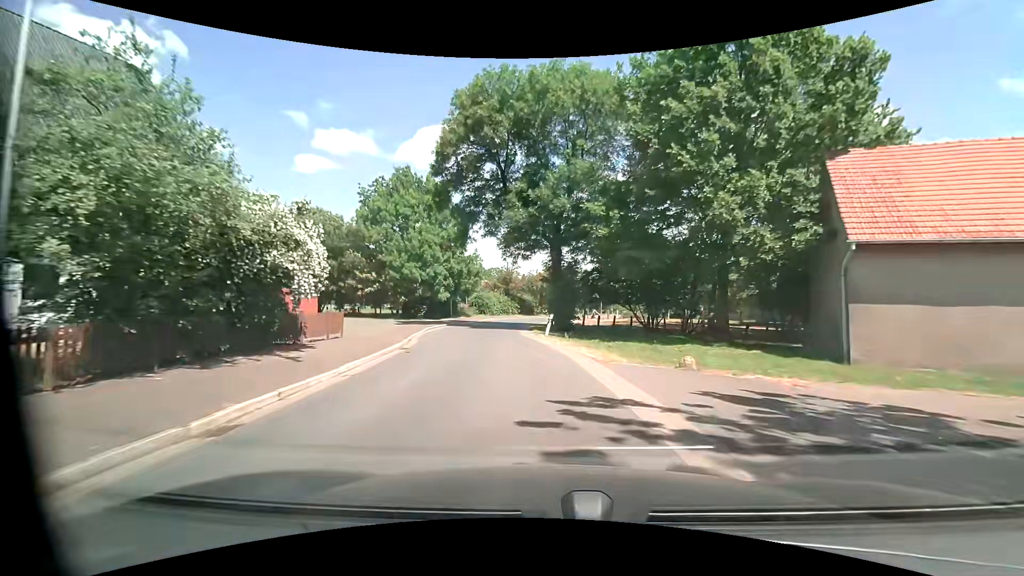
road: tertiary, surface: asphalt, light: Day
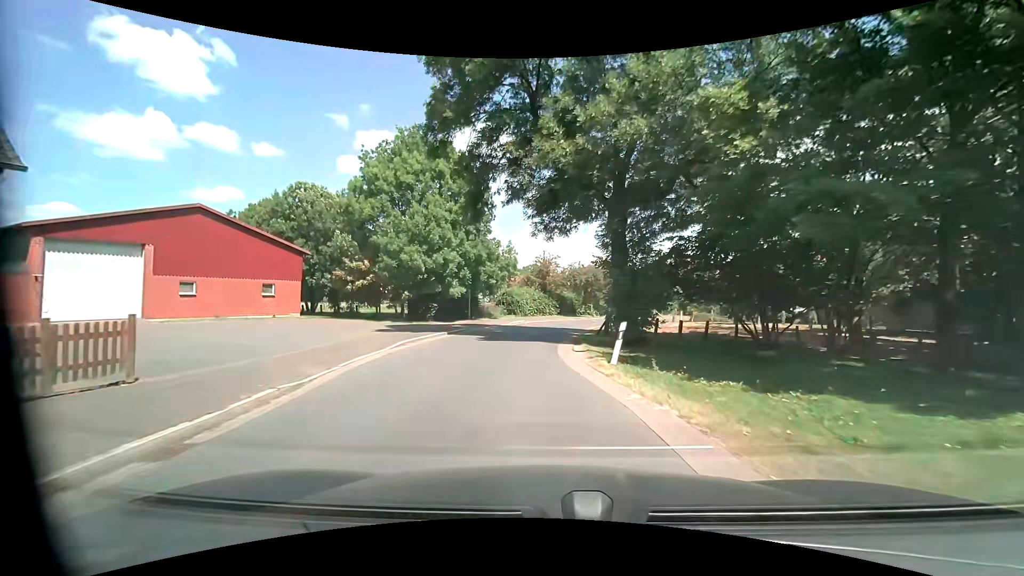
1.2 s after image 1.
(-0.5, +11.7) m; -5°
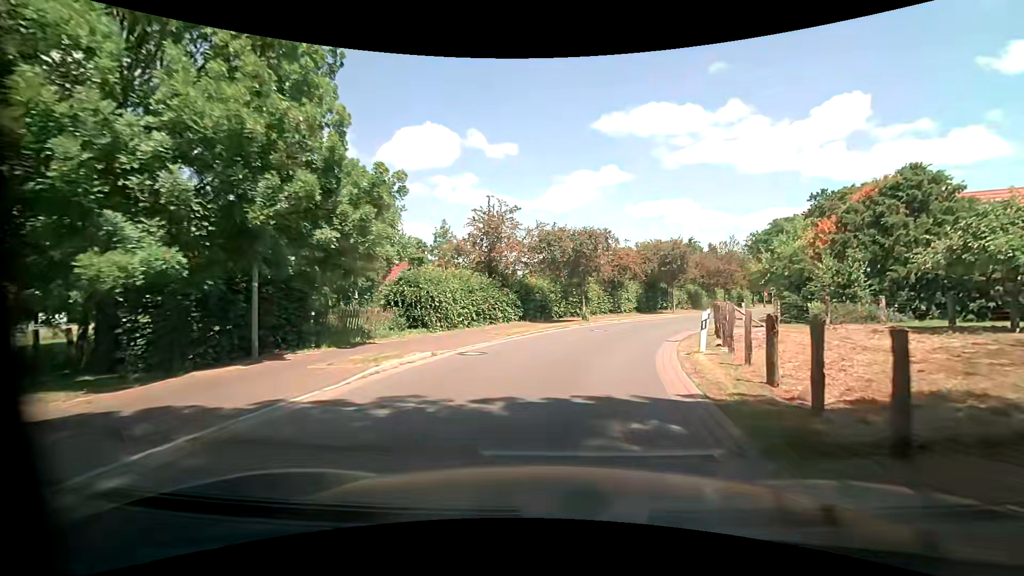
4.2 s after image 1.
(-0.2, +25.3) m; +5°
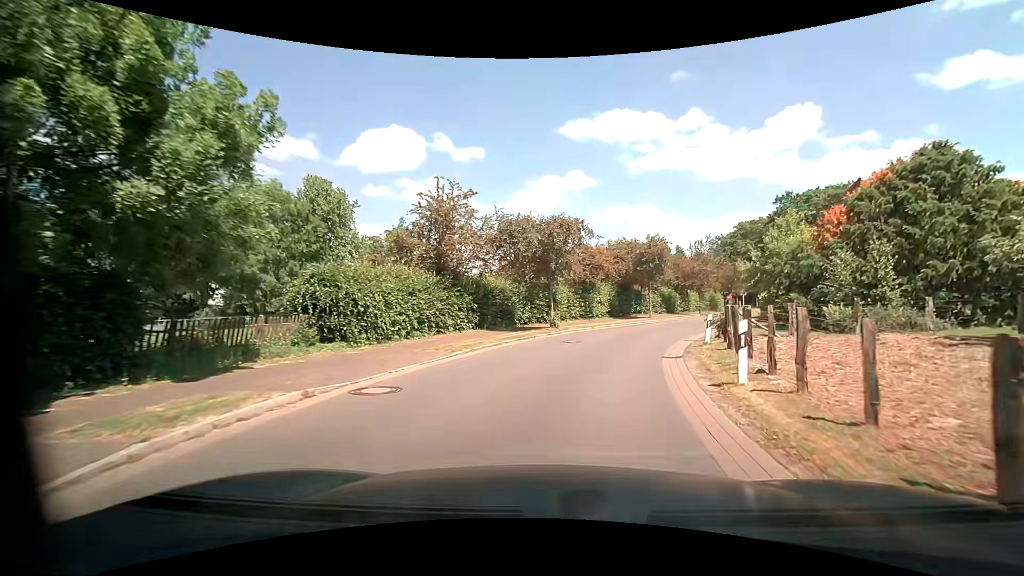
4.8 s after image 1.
(+0.2, +4.7) m; +5°
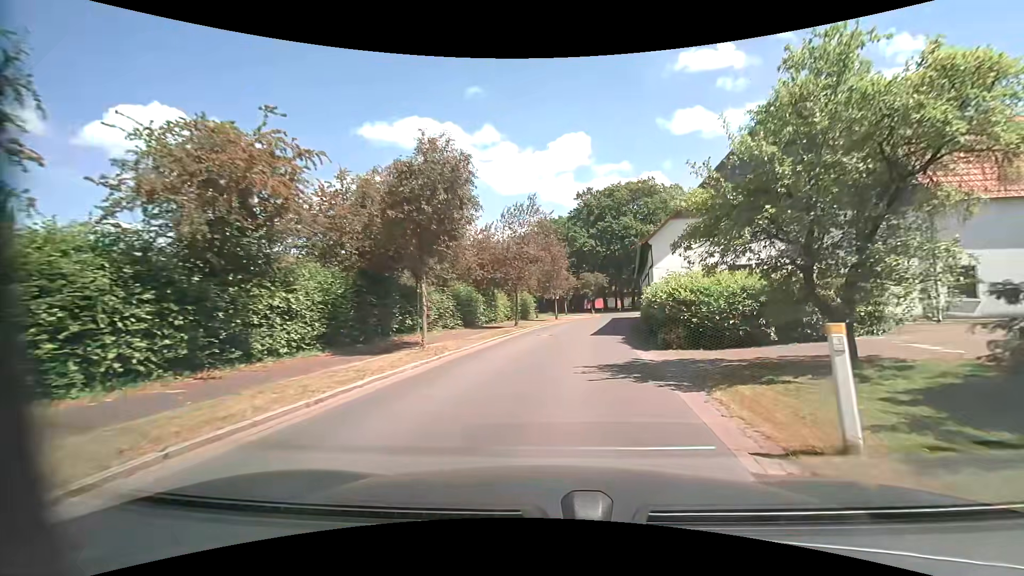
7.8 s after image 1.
(+4.6, +22.9) m; +23°
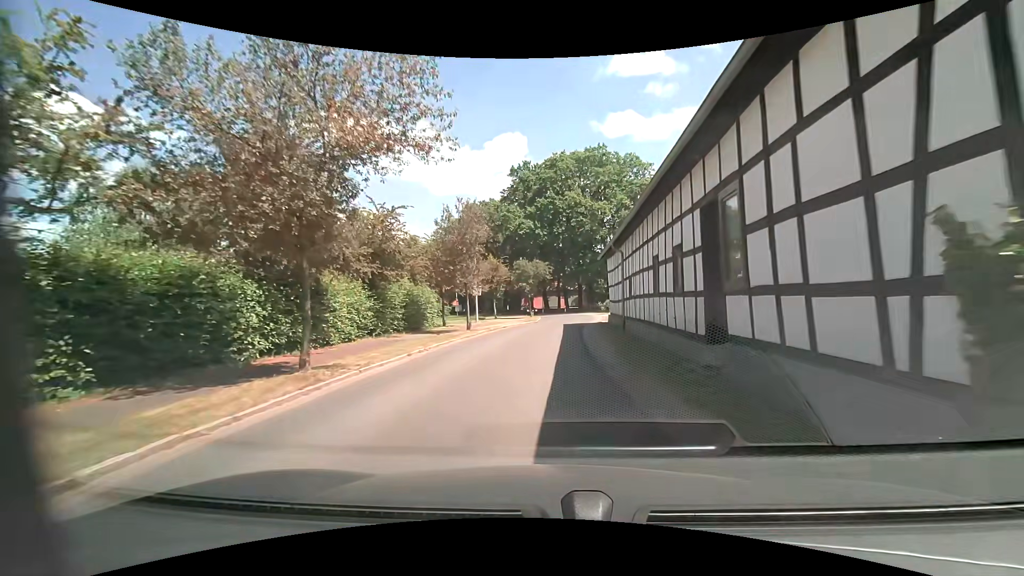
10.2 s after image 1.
(+1.5, +20.0) m; +7°
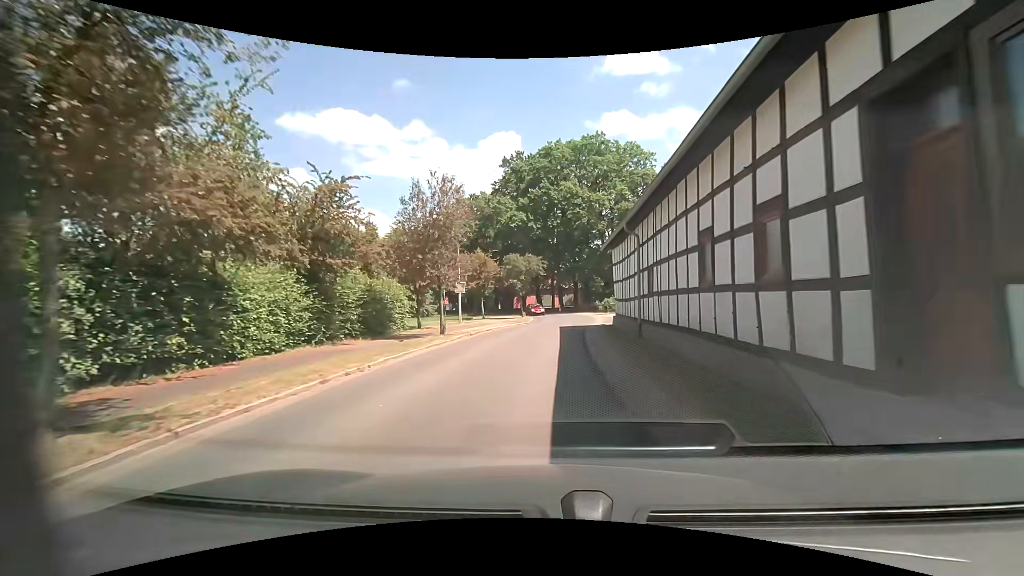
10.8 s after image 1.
(0.0, +5.0) m; +1°
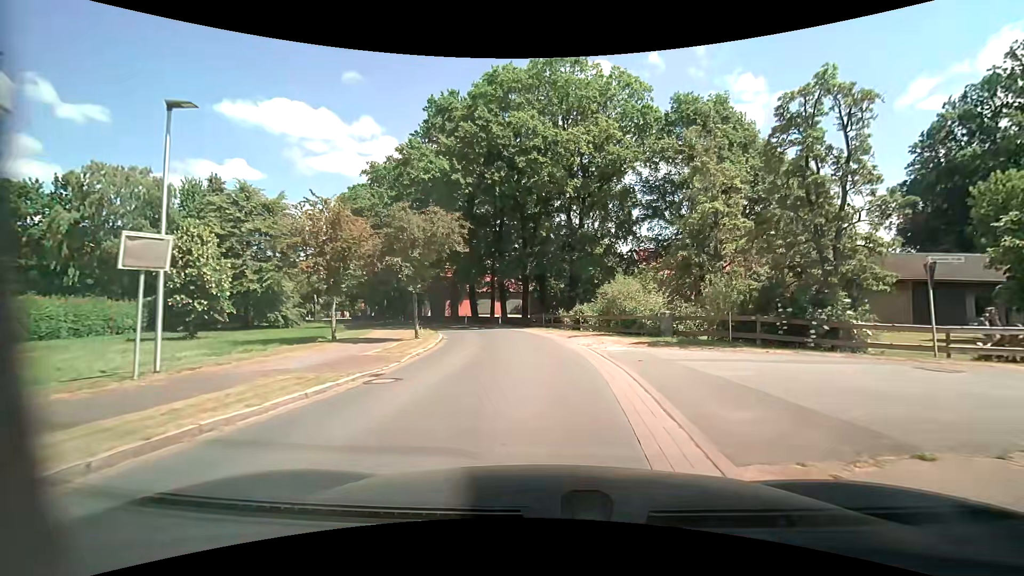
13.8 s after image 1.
(+0.9, +24.2) m; +5°
(0, +10) (0, +20) (-1, +30) (-4, +39) (-8, +49) (-13, +57) (-19, +65) (-25, +74) (-30, +82) (-36, +90) m
